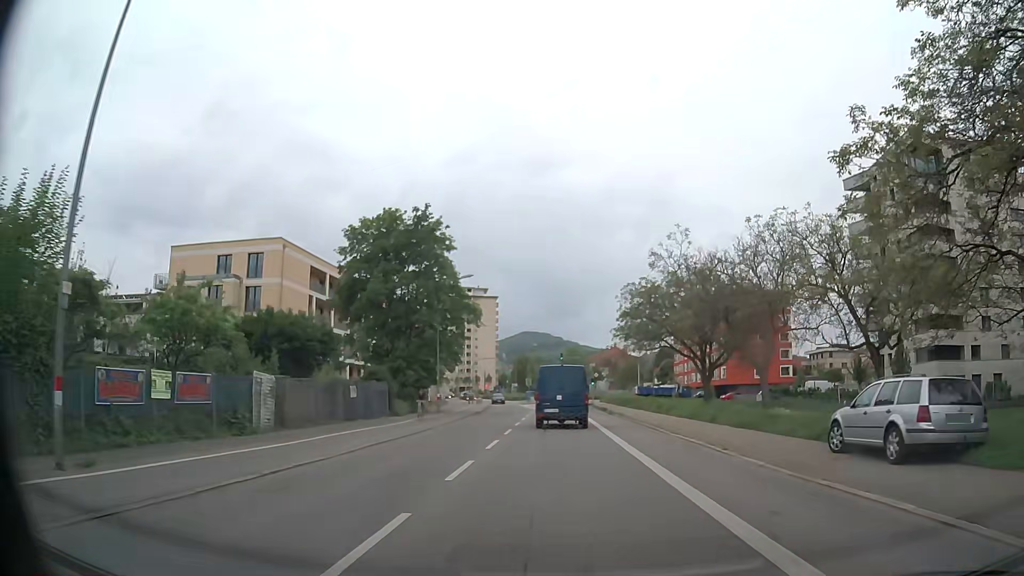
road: secondary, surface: asphalt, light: Day
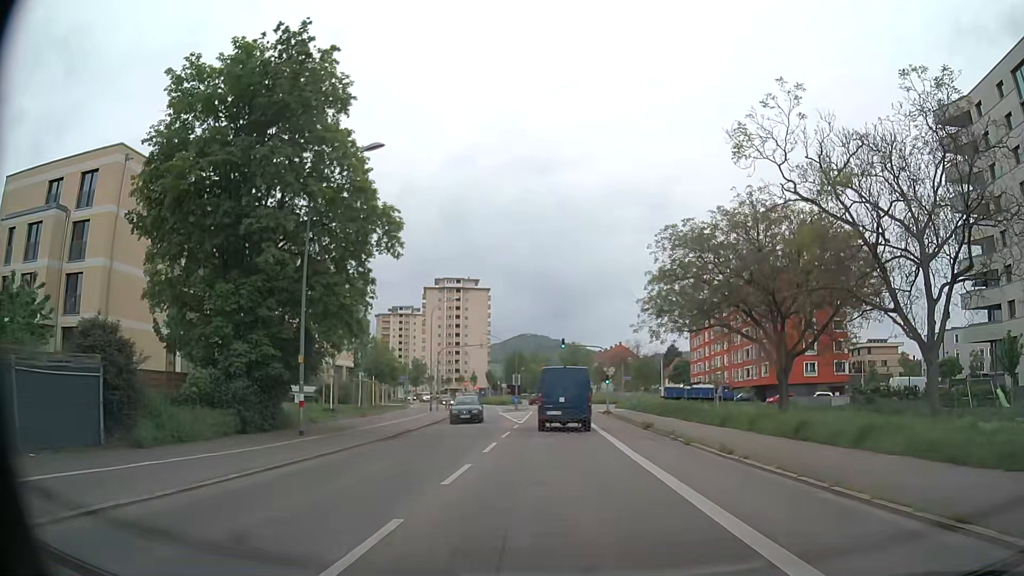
(+0.1, +24.4) m; 0°
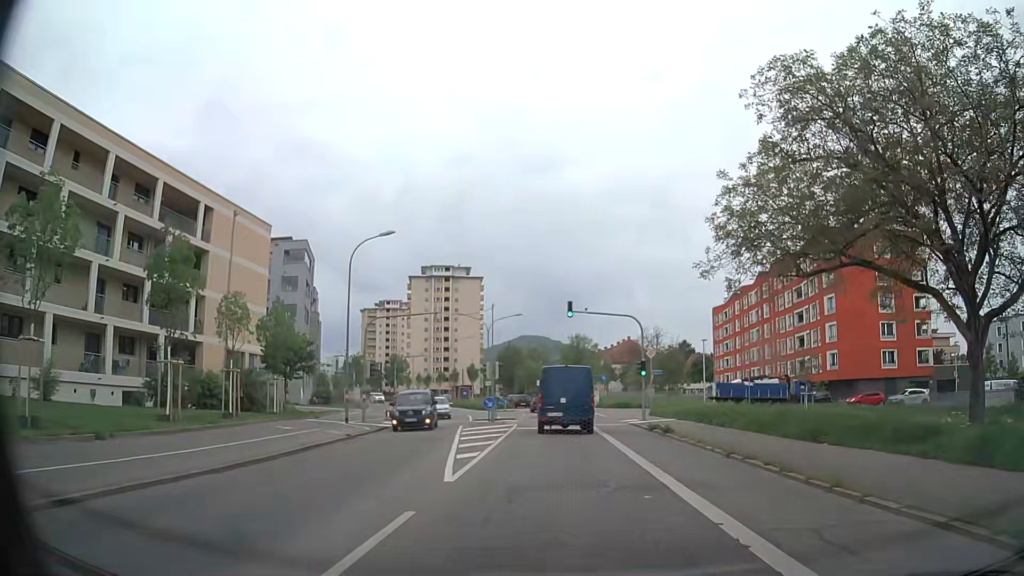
(0.0, +23.3) m; 0°
(0, +10) (0, +20) (0, +30) (-1, +40) (-1, +50) (-2, +60) (-3, +70) (-5, +80) (-7, +90) (-9, +99) m
